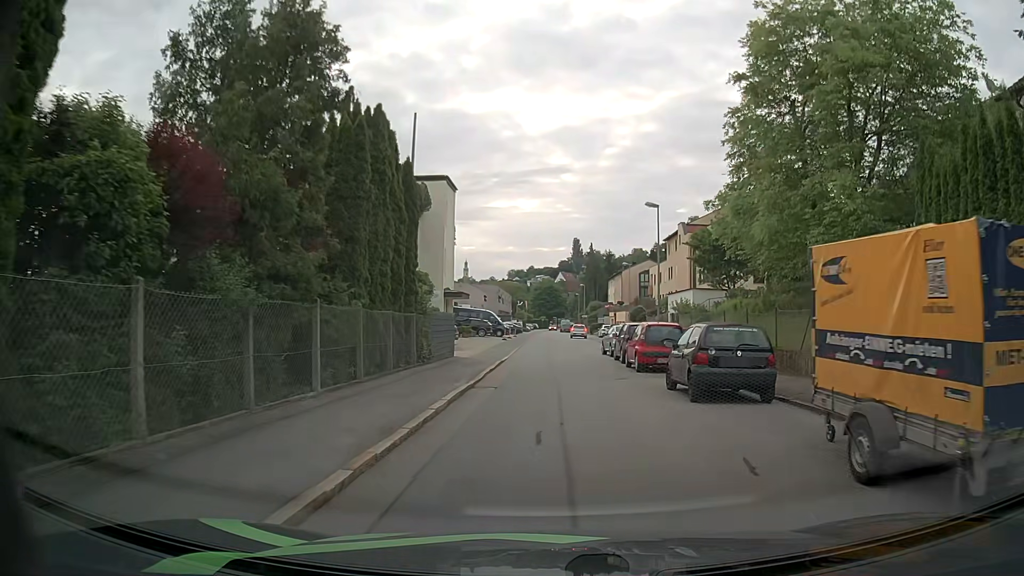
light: Day
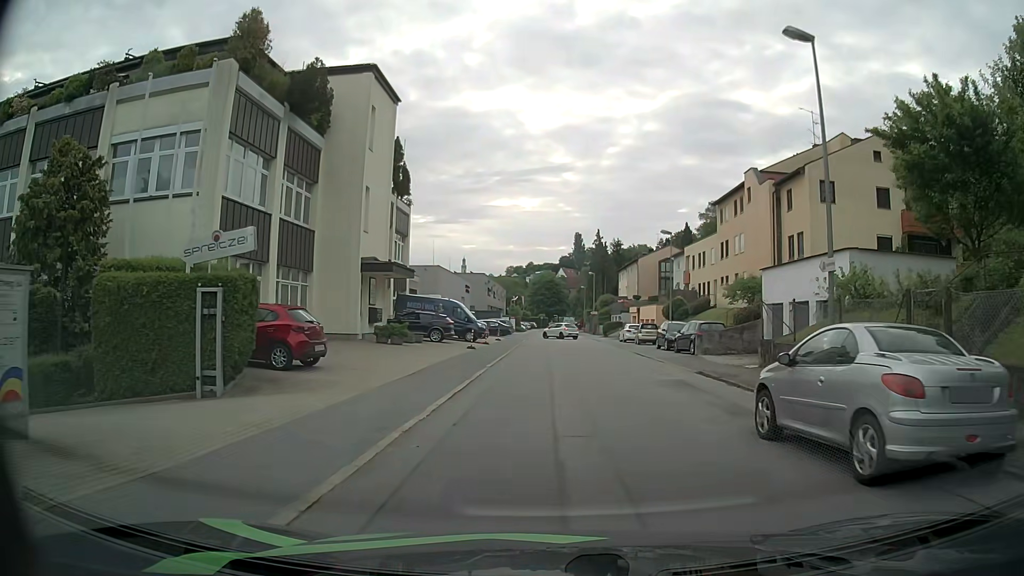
(+0.2, +24.0) m; 0°
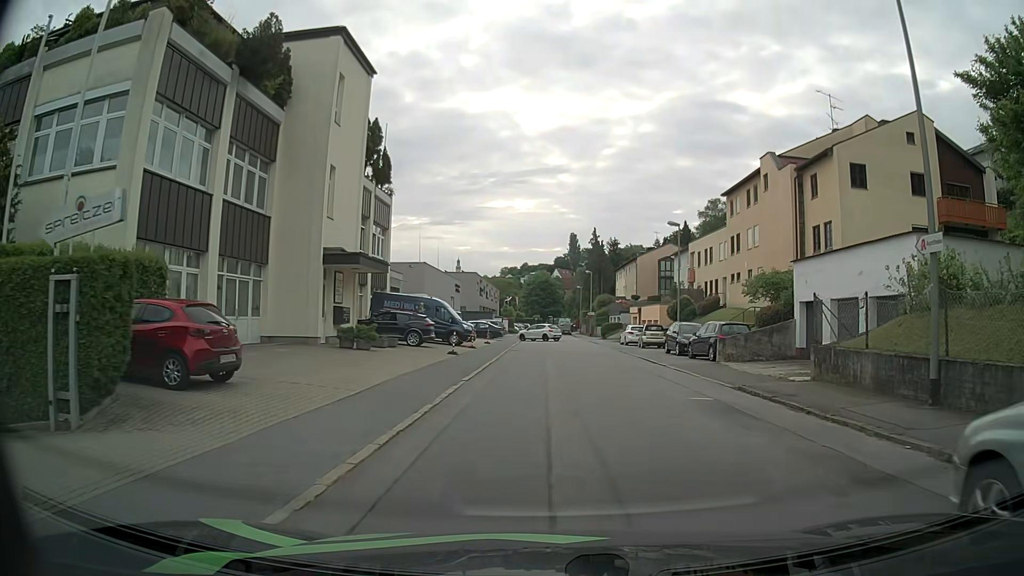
(0.0, +4.6) m; 0°
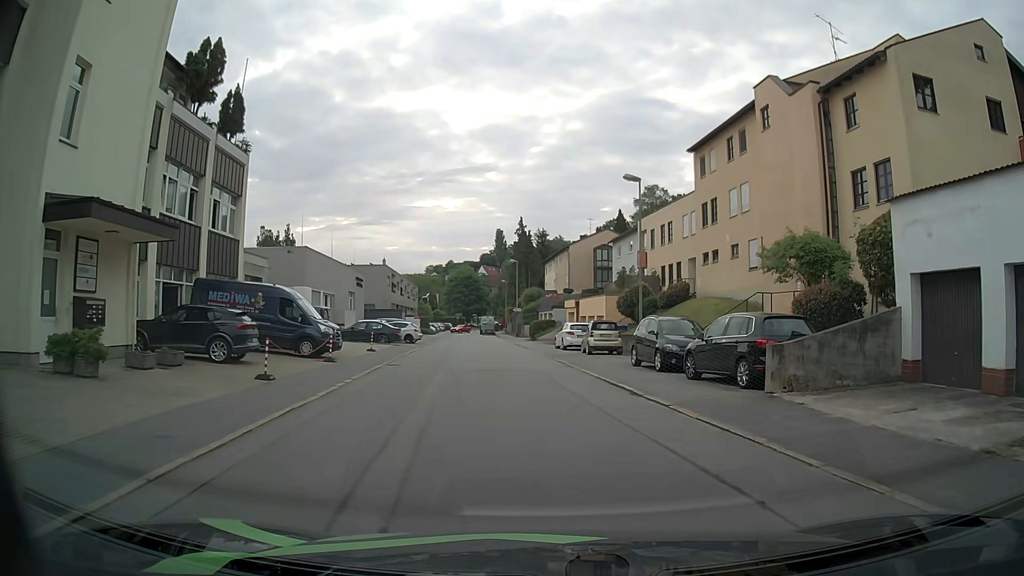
(+0.9, +12.6) m; +7°
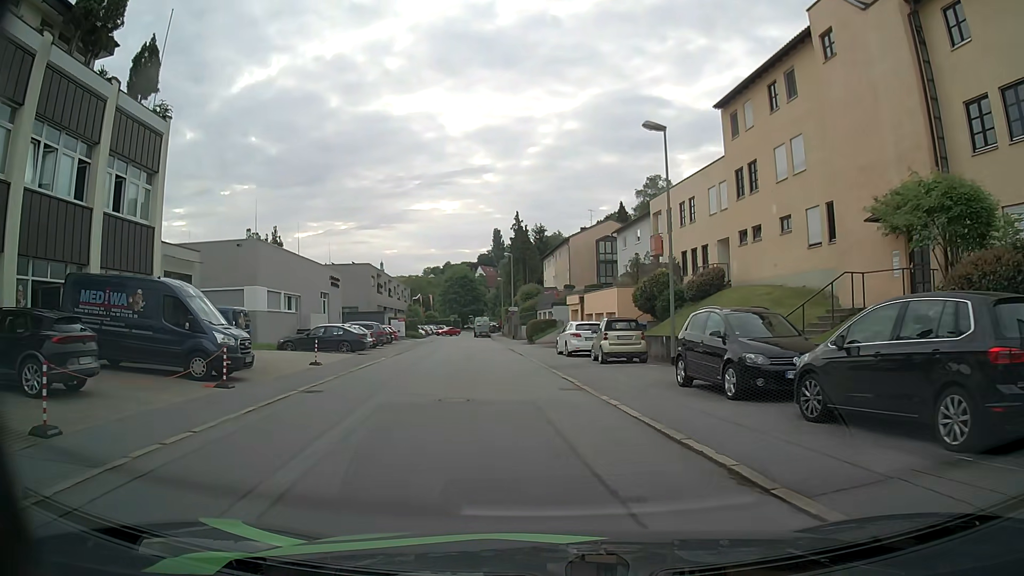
(0.0, +7.8) m; +2°
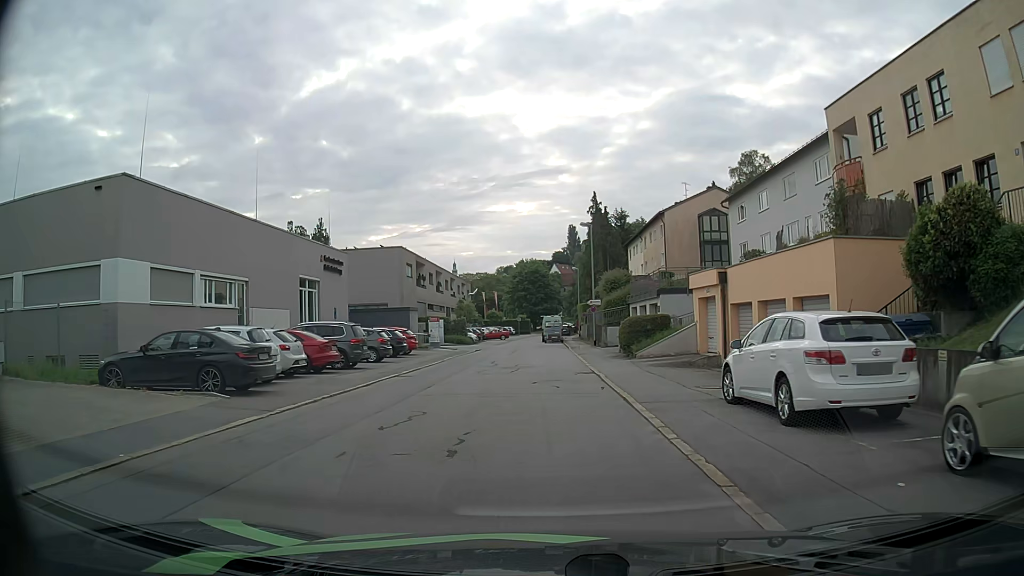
(-1.7, +19.6) m; -7°
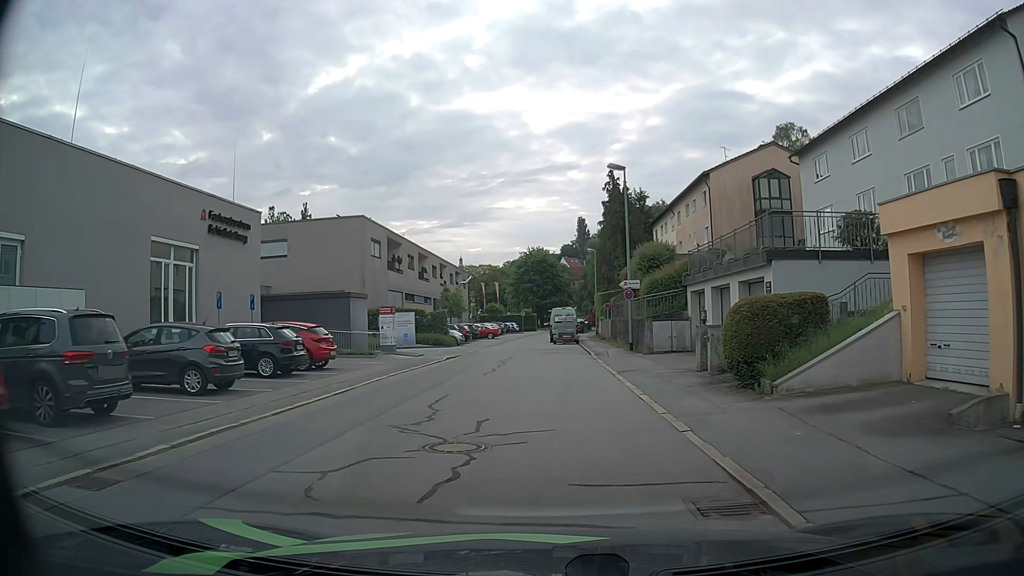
(-0.4, +15.6) m; -1°
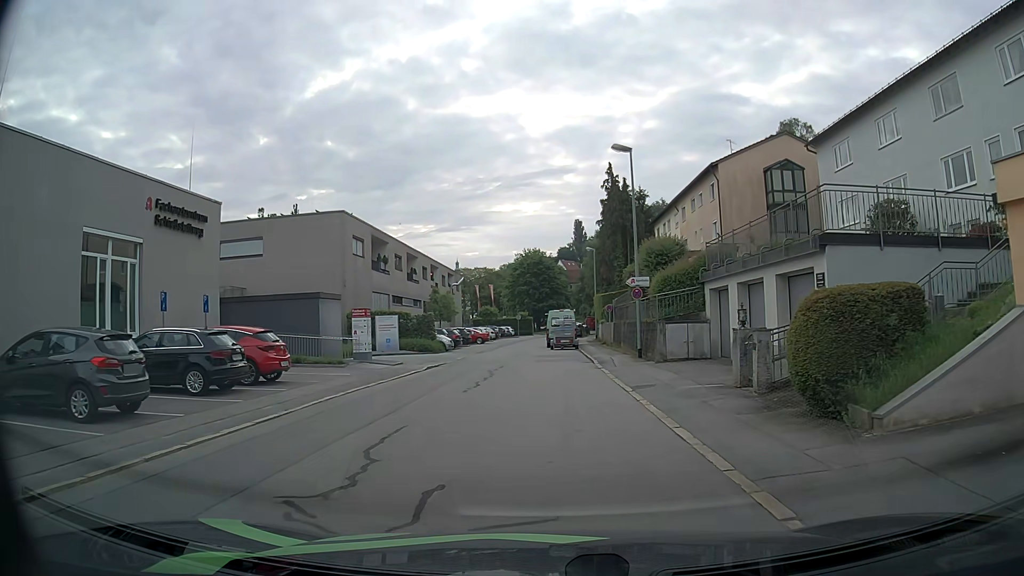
(0.0, +3.8) m; +1°
(0, +10) (0, +20) (-2, +30) (-3, +40) (-3, +50) (-3, +60) (-3, +70) (-2, +80) (-1, +90) (+2, +99) m
